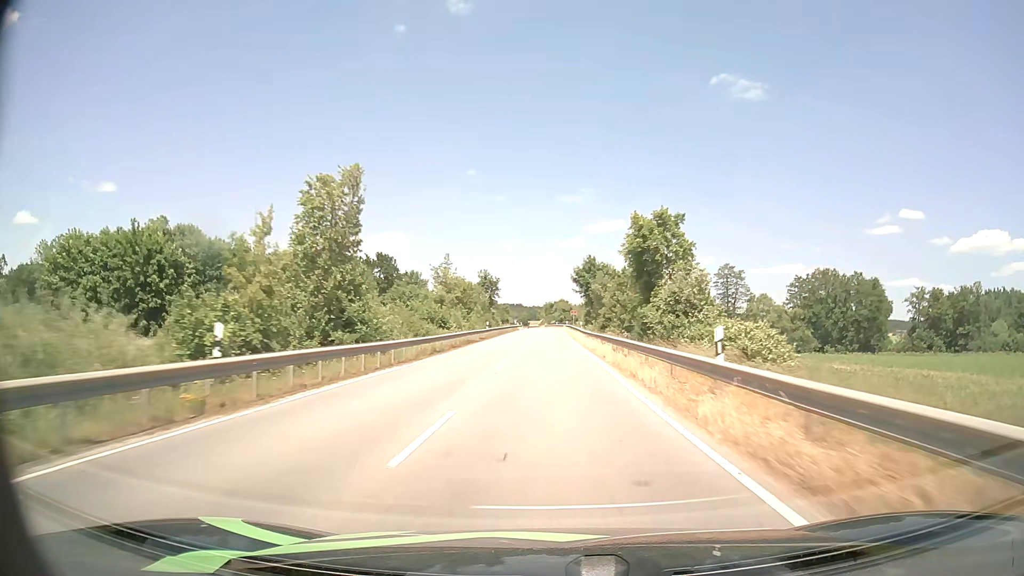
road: tertiary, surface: asphalt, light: Day
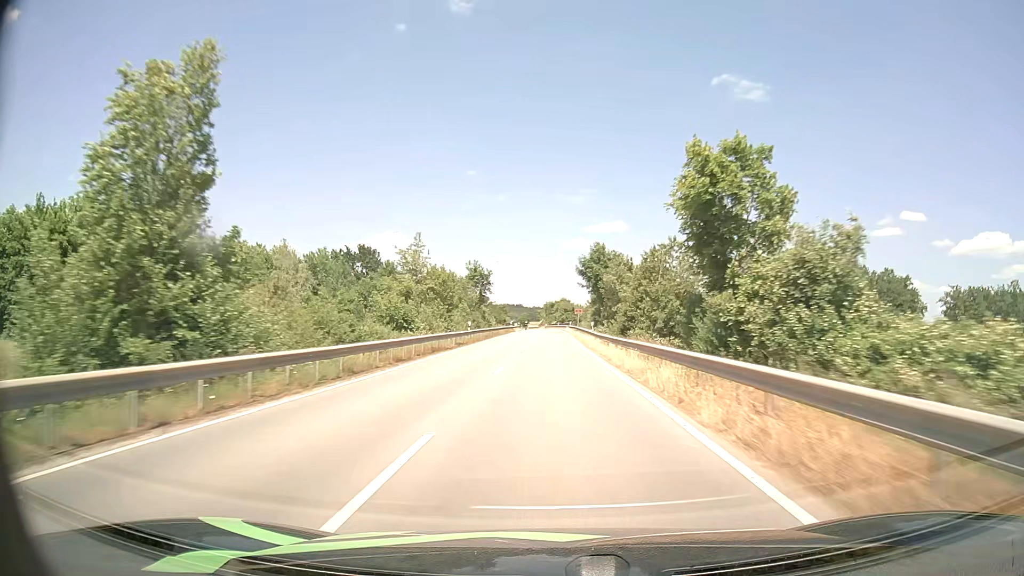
(0.0, +14.4) m; 0°
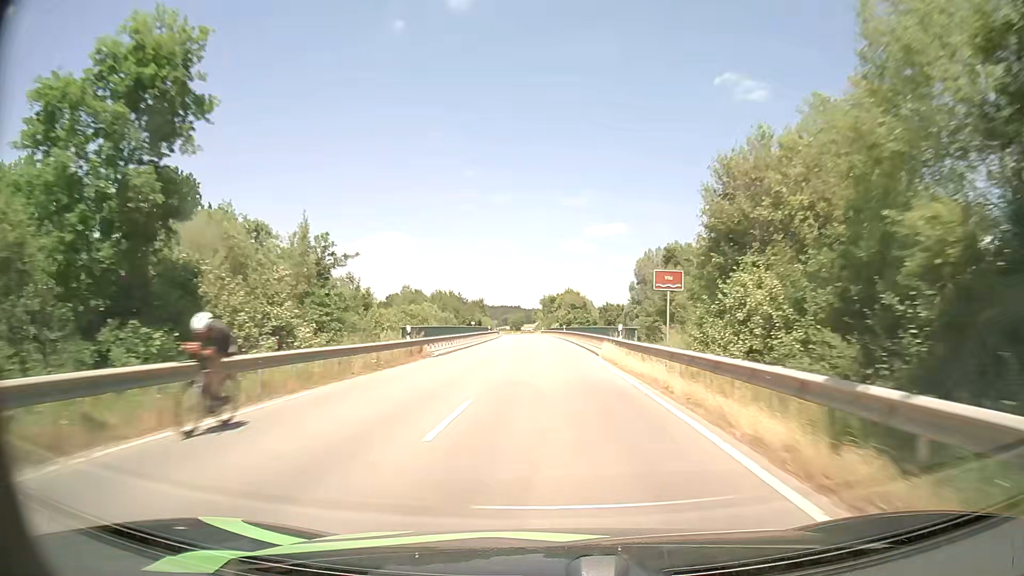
(+0.4, +69.1) m; 0°
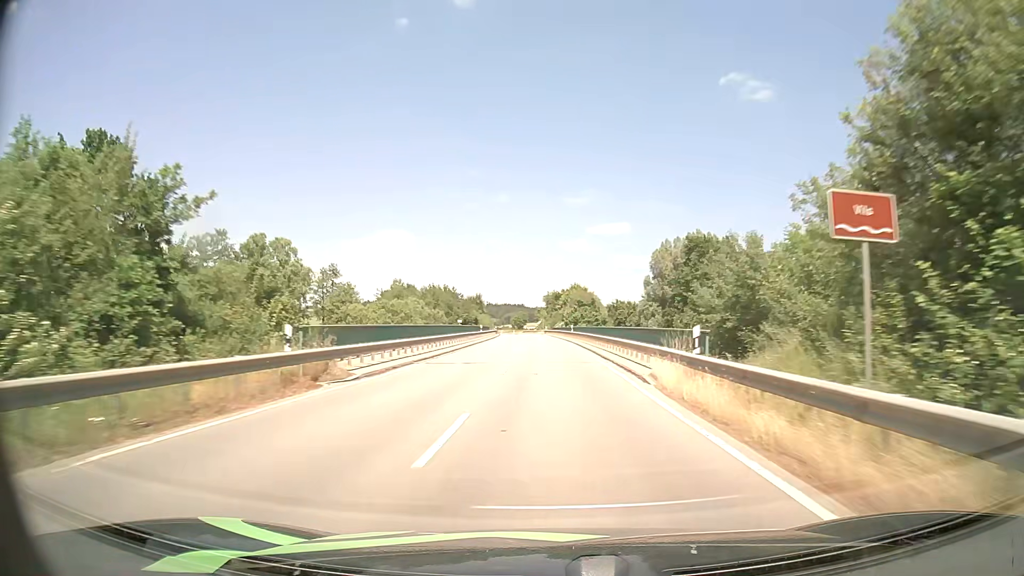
(-0.1, +13.3) m; -1°
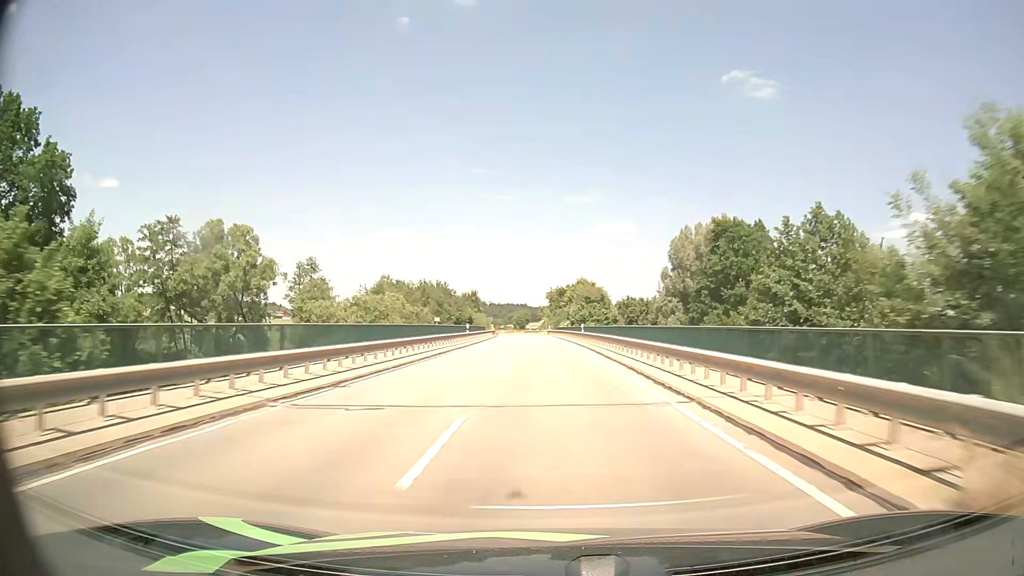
(0.0, +13.2) m; 0°
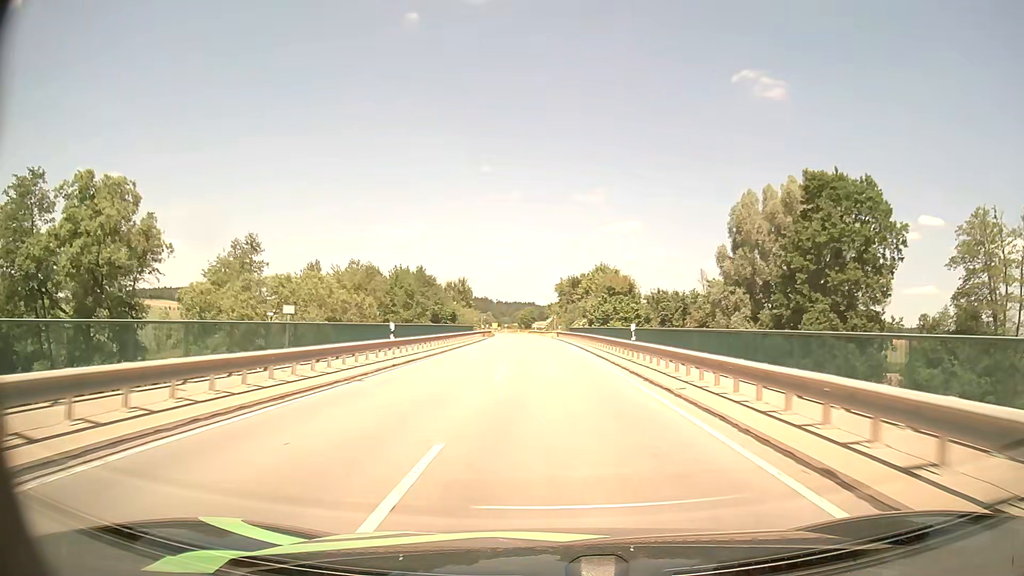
(-0.1, +26.3) m; -1°
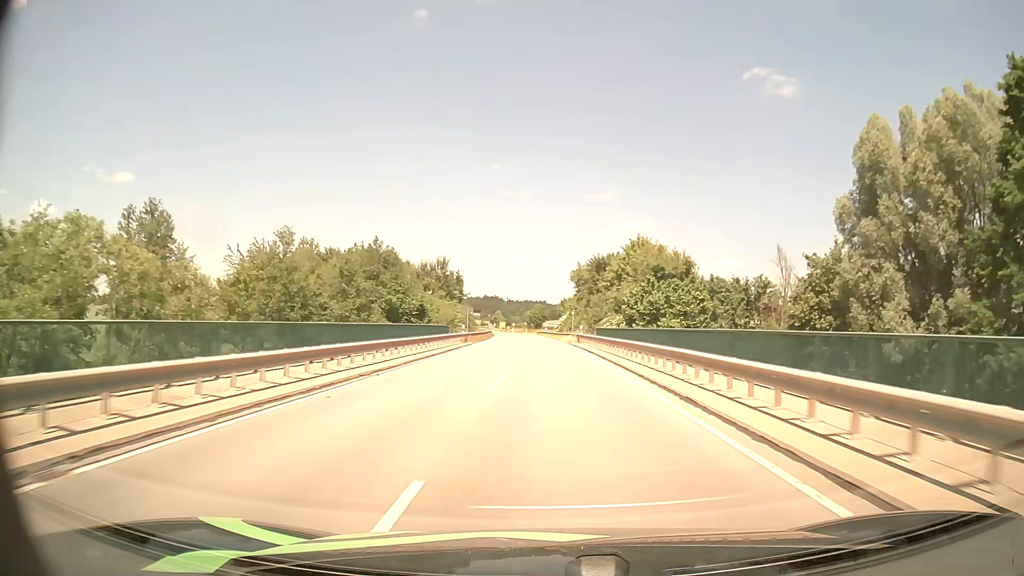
(-0.3, +26.1) m; -1°
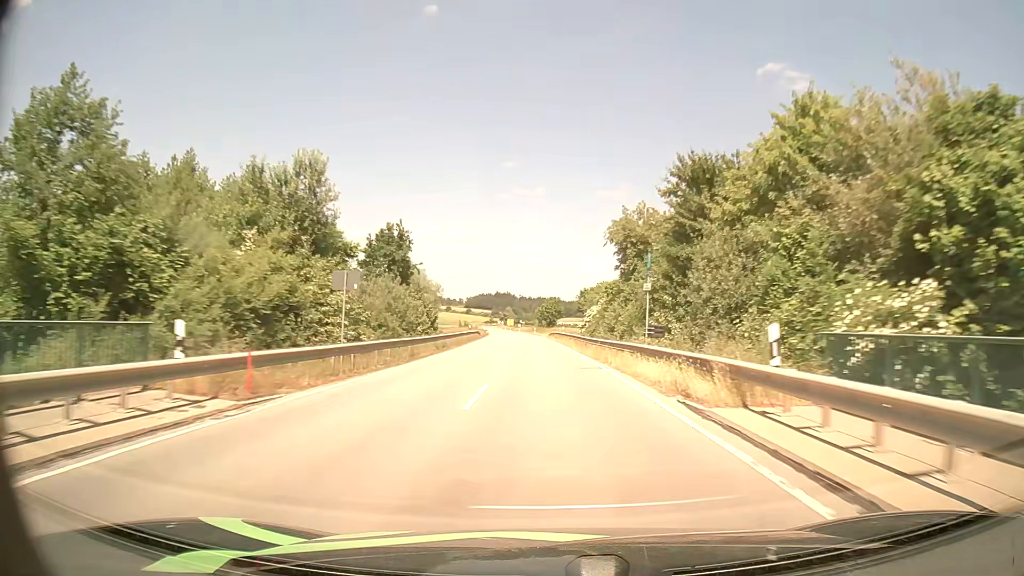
(-0.4, +39.7) m; -1°
(0, +10) (0, +20) (0, +30) (-1, +40) (-1, +50) (-1, +60) (-2, +70) (-3, +80) (-3, +90) (-4, +100) m
